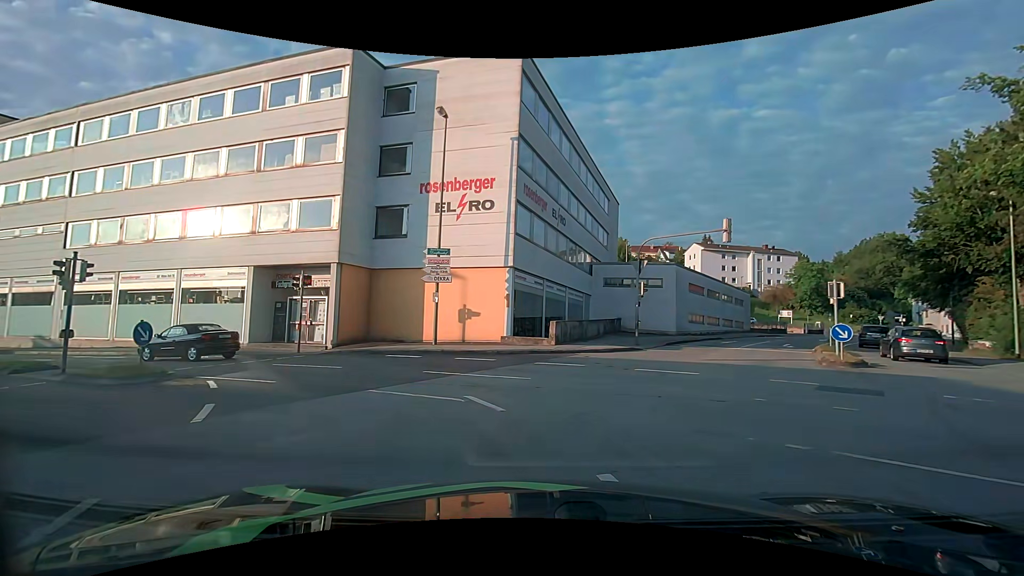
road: tertiary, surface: asphalt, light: Day
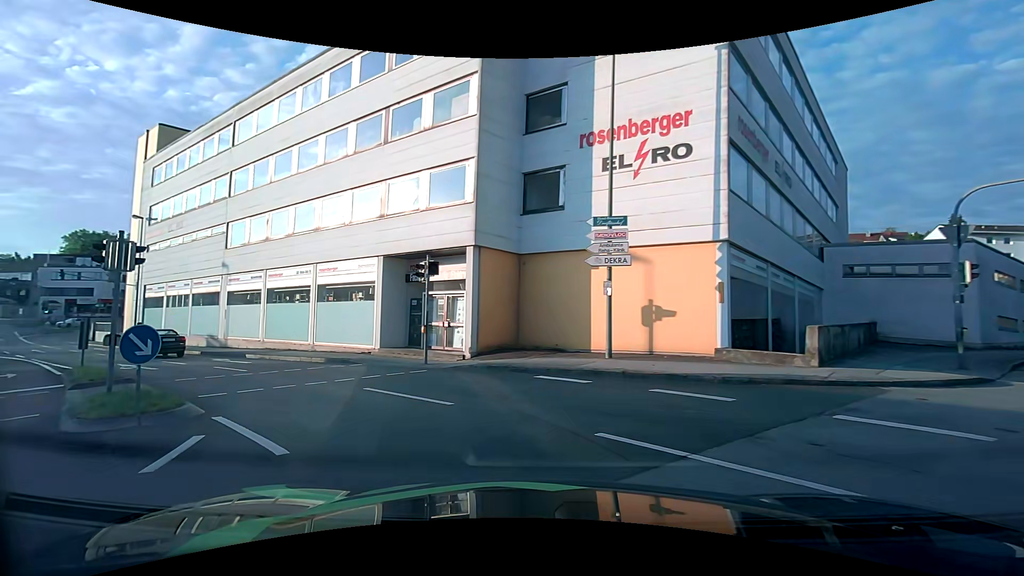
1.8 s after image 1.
(-0.9, +7.1) m; -18°
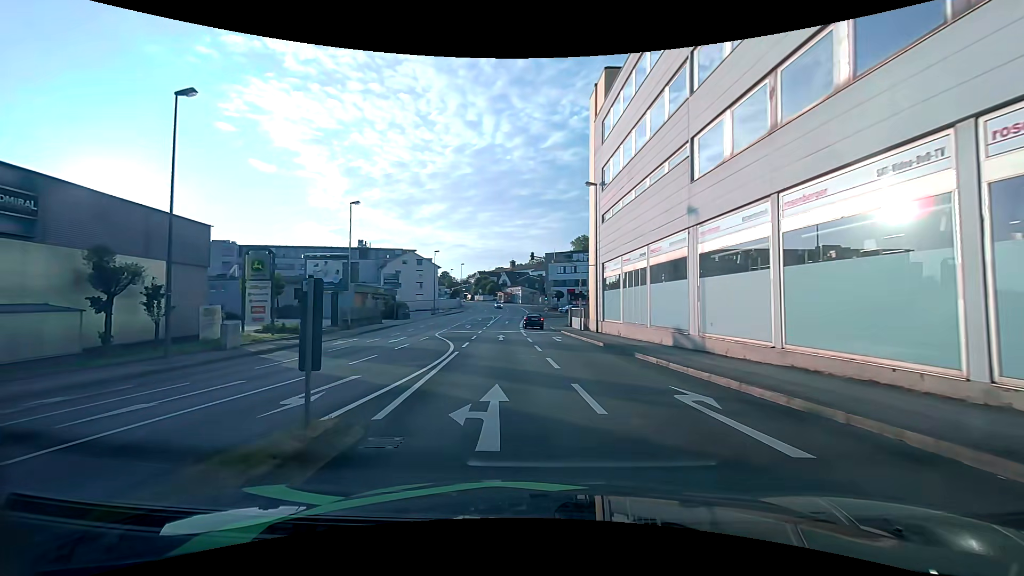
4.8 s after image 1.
(-7.6, +14.3) m; -51°
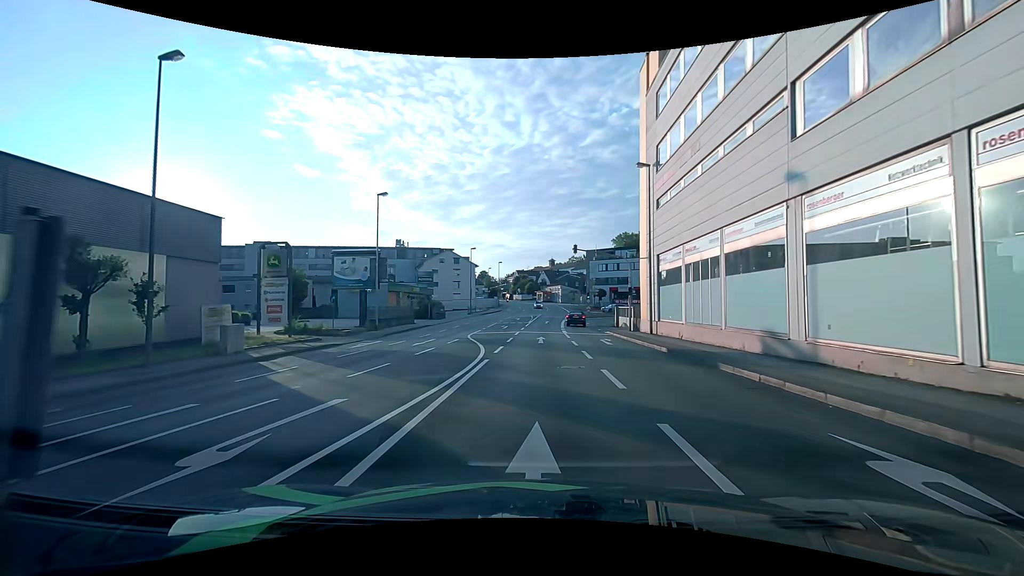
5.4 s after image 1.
(-0.1, +3.7) m; -4°
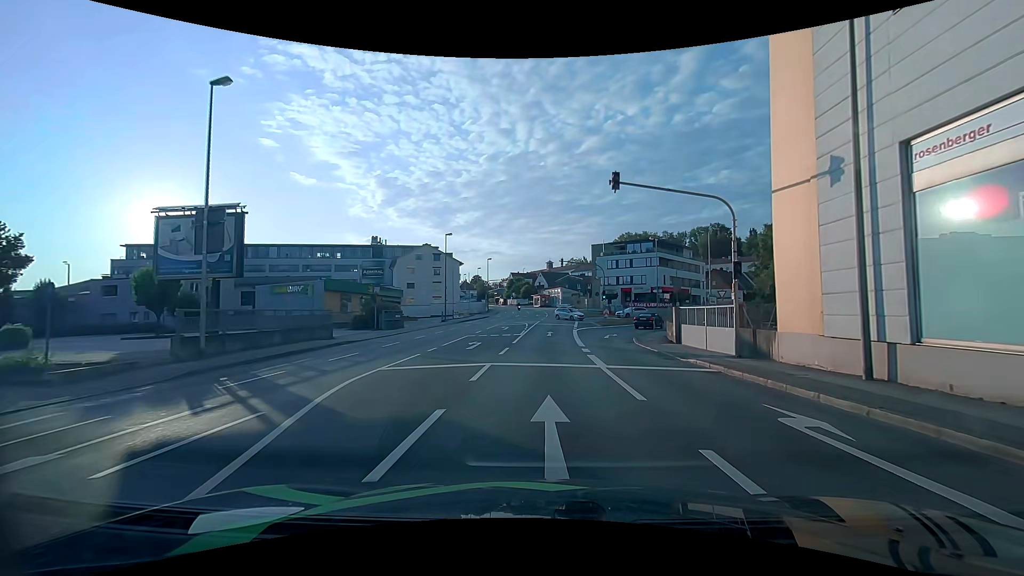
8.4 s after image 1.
(-0.1, +19.3) m; 0°
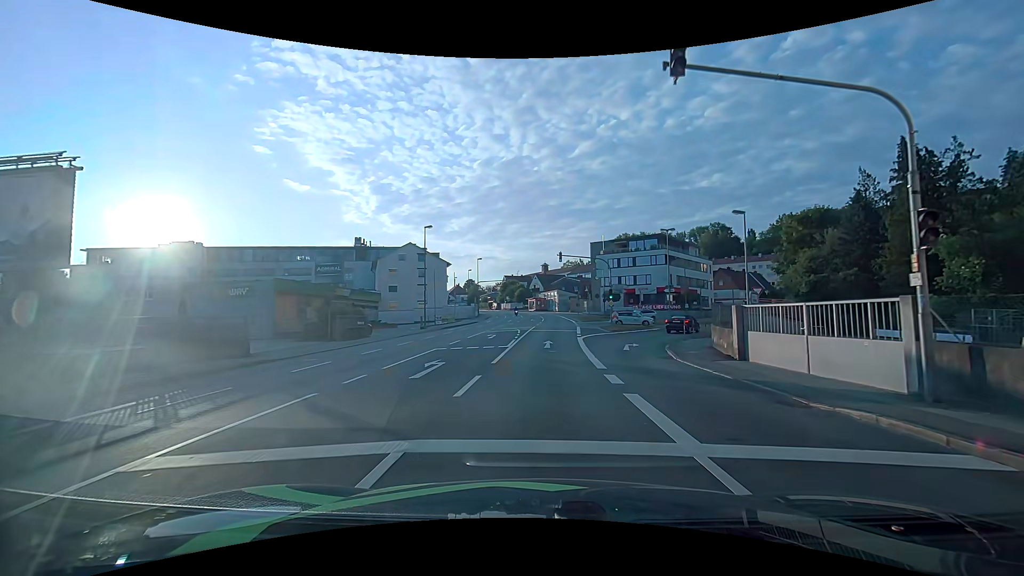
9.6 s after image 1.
(0.0, +8.3) m; +1°
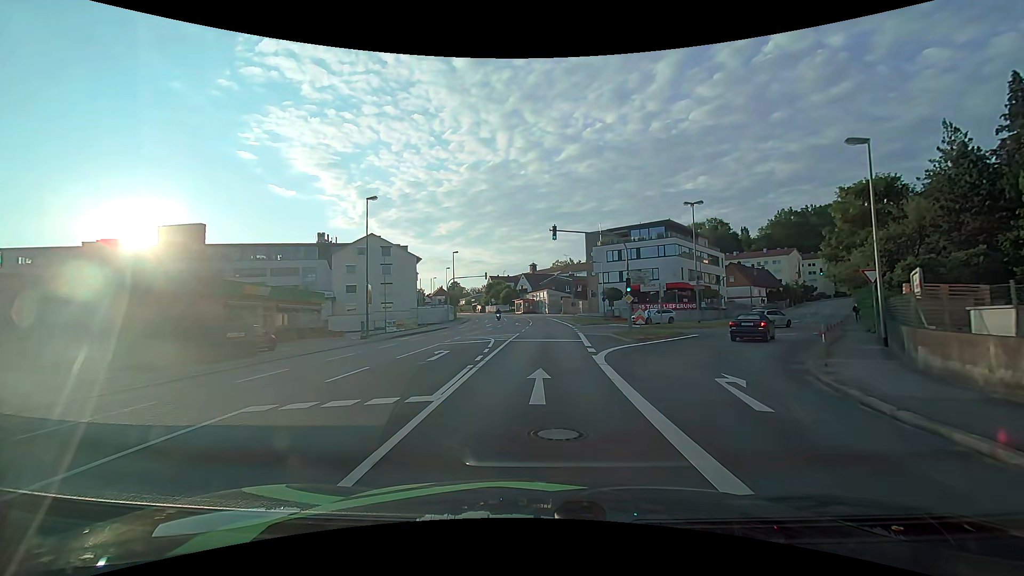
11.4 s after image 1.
(0.0, +13.9) m; +1°
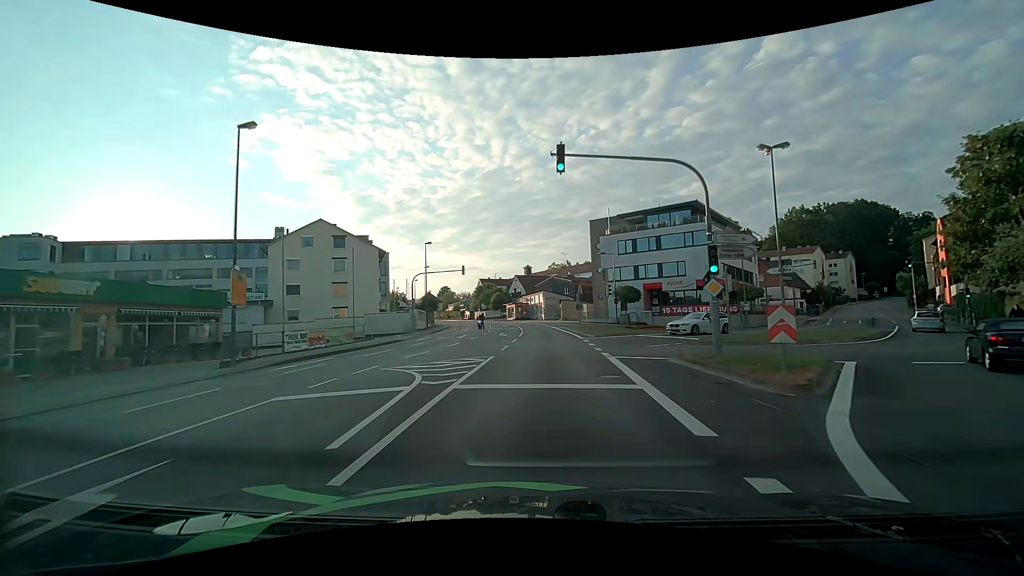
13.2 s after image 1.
(+0.1, +15.4) m; 0°
(0, +10) (0, +20) (0, +30) (0, +40) (0, +50) (-1, +60) (-2, +70) (-4, +80) (-7, +89) (-10, +99) m
